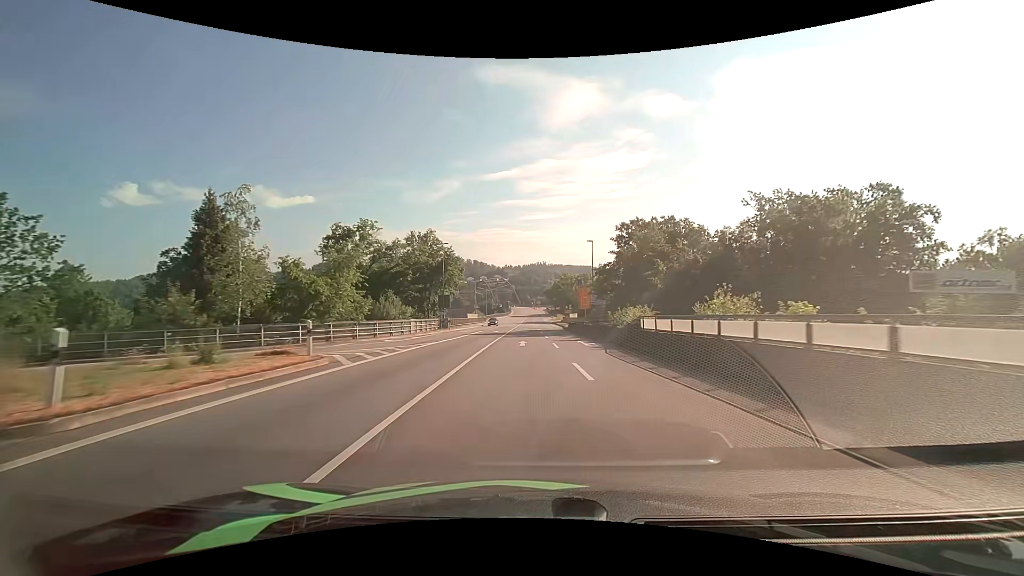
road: primary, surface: asphalt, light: Day
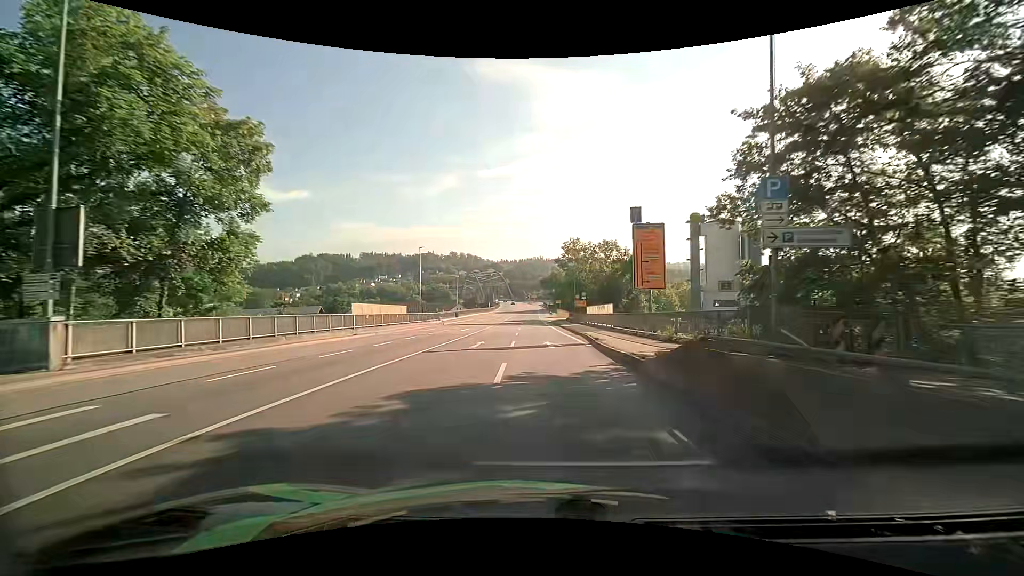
(+0.5, +48.8) m; 0°
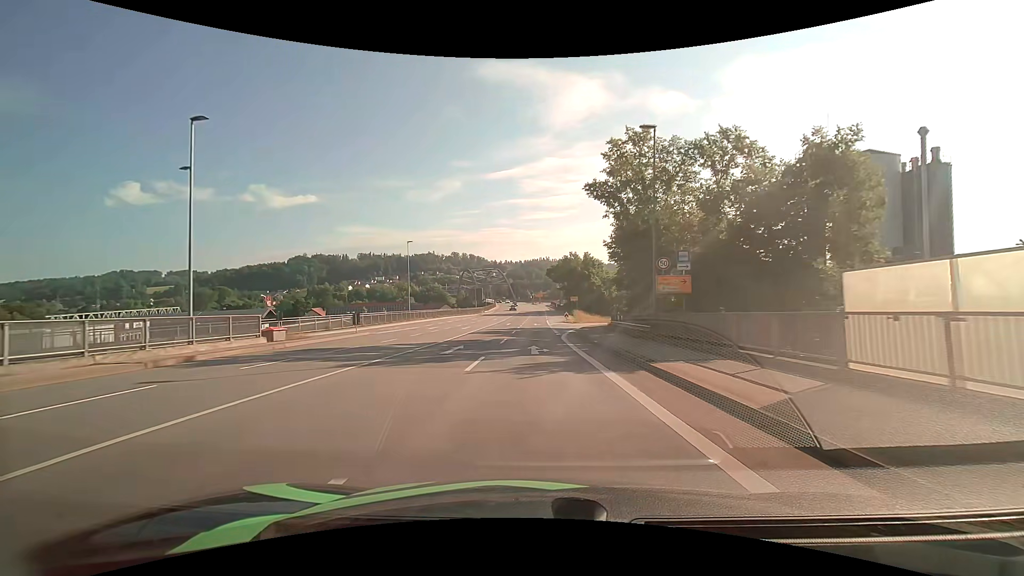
(-0.4, +45.3) m; -1°
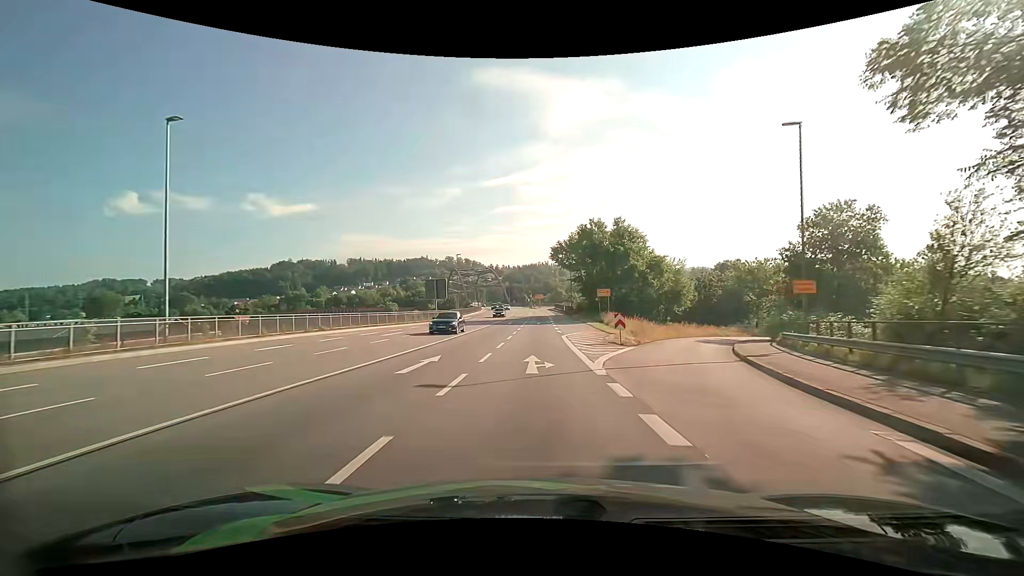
(-0.3, +43.7) m; 0°
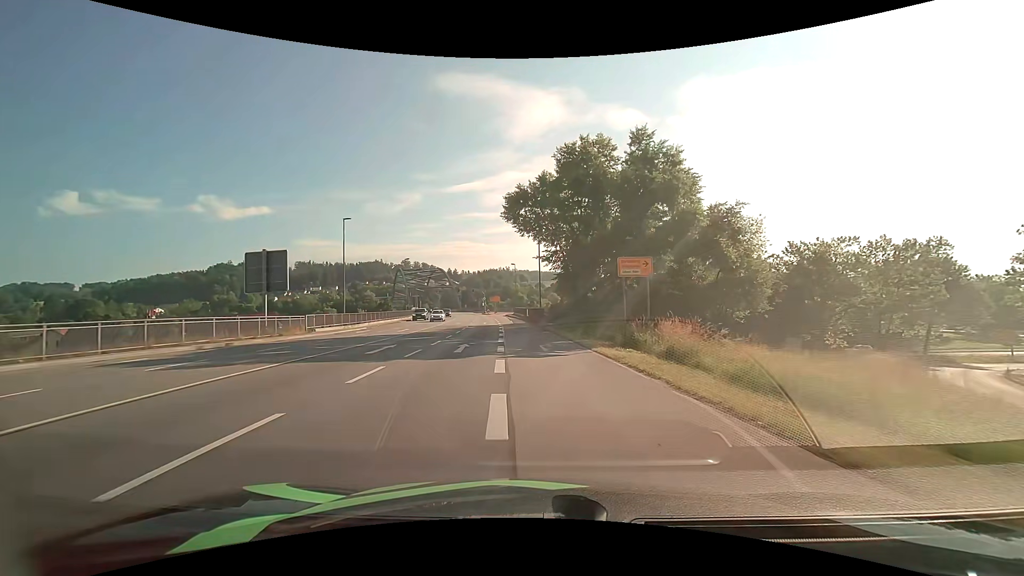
(+1.4, +34.2) m; +5°
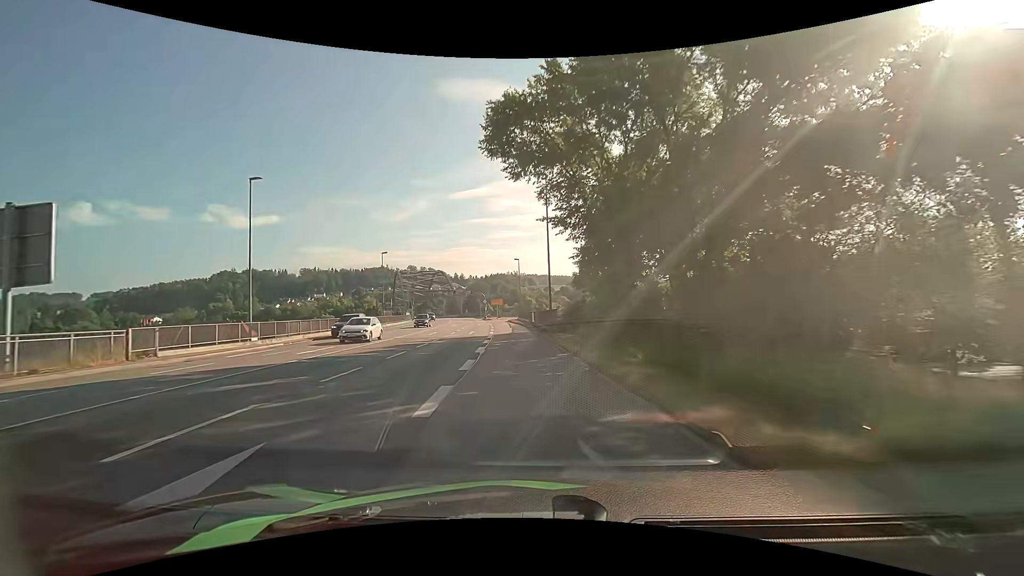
(0.0, +16.7) m; -1°
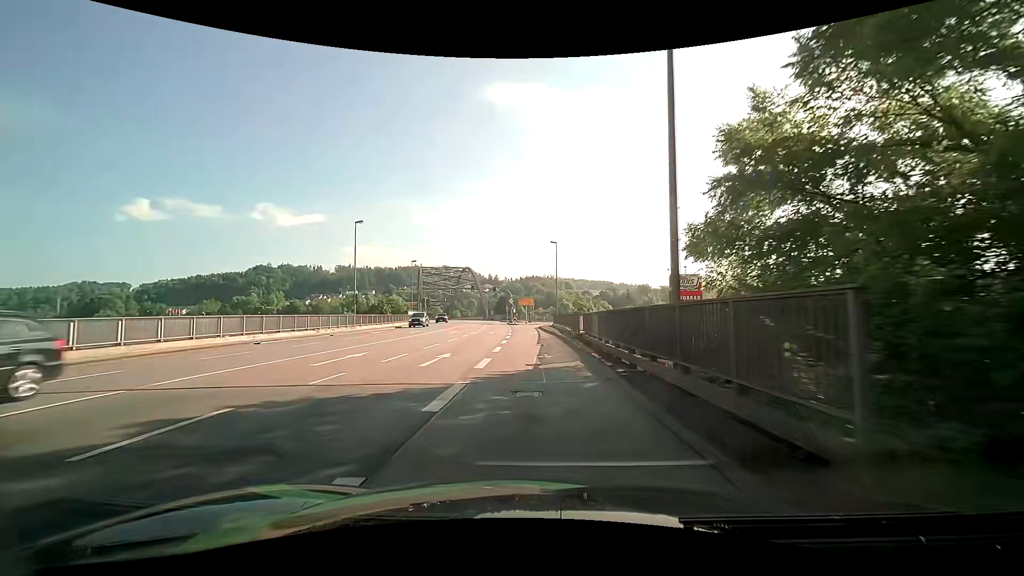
(-1.0, +23.2) m; -5°
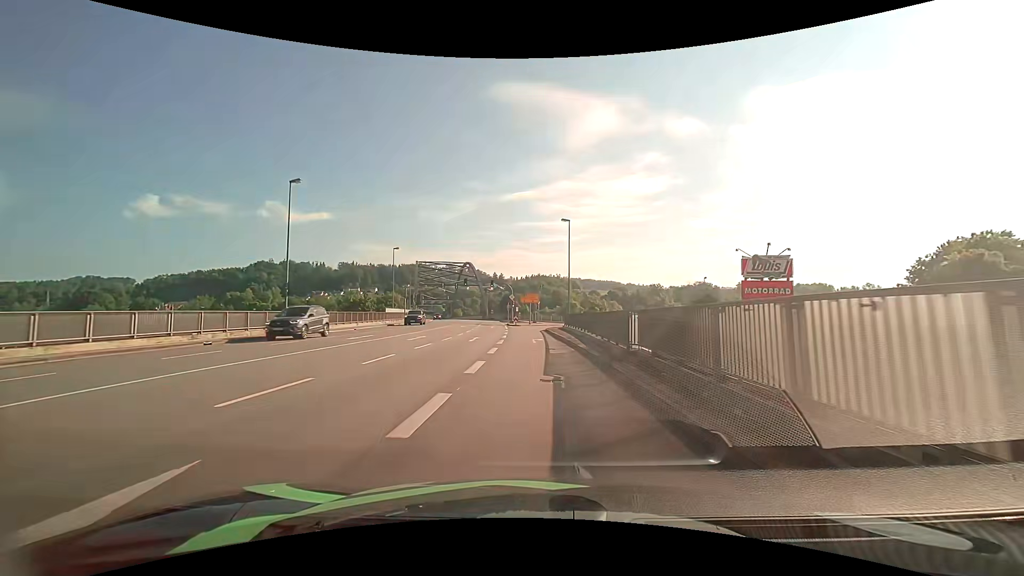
(0.0, +13.8) m; 0°
(0, +10) (0, +20) (0, +30) (-1, +40) (-1, +50) (+2, +60) (+7, +68) (+14, +75) (+24, +79) (+33, +82) m
